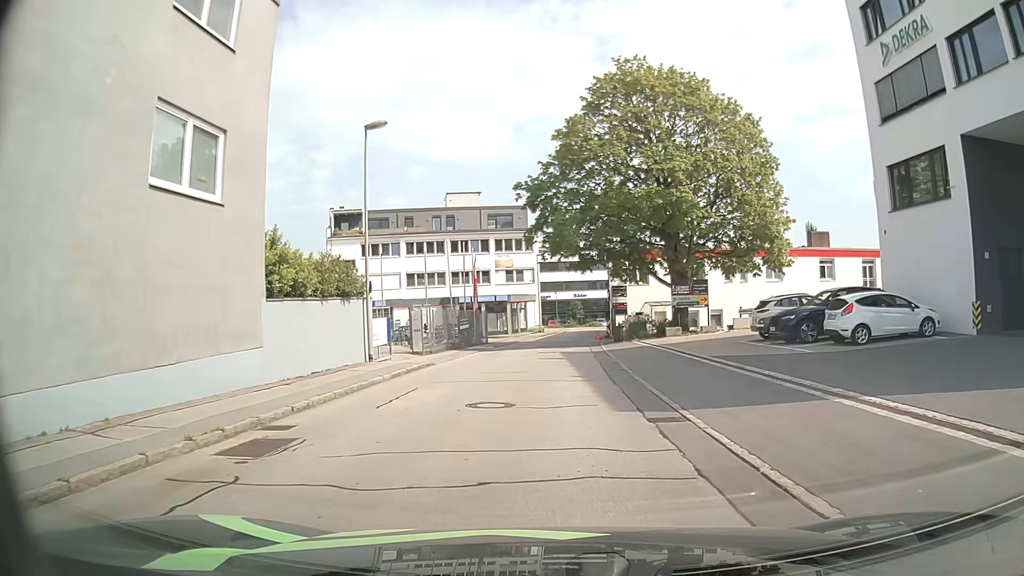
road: residential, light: Day
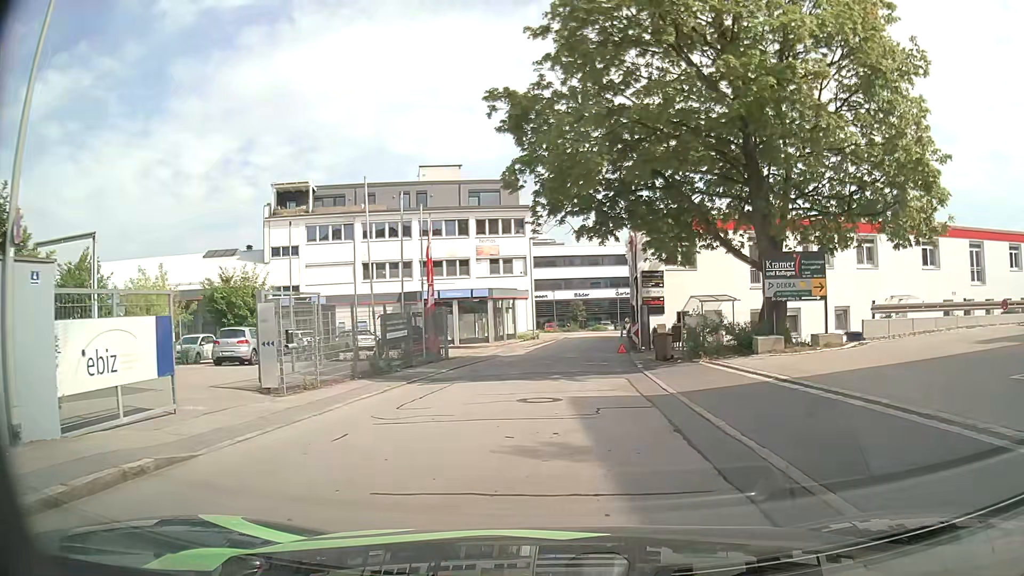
(0.0, +16.4) m; -1°
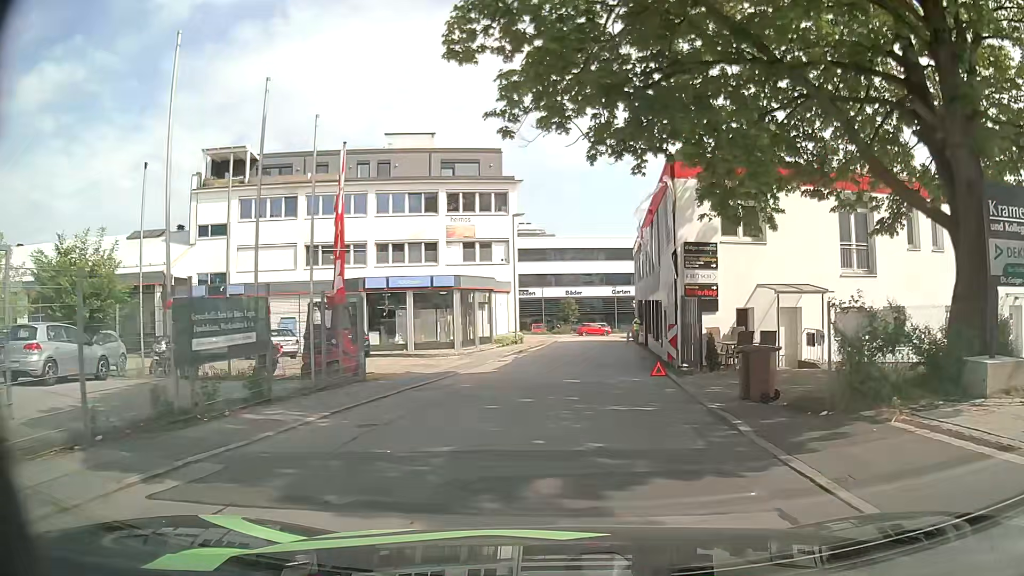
(+0.2, +11.6) m; +1°
